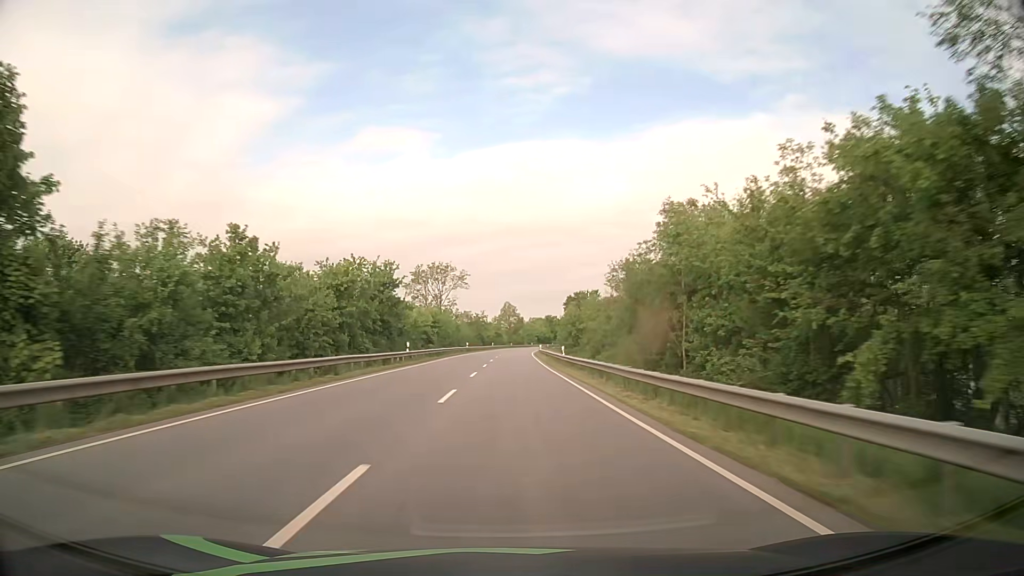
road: primary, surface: asphalt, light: Day
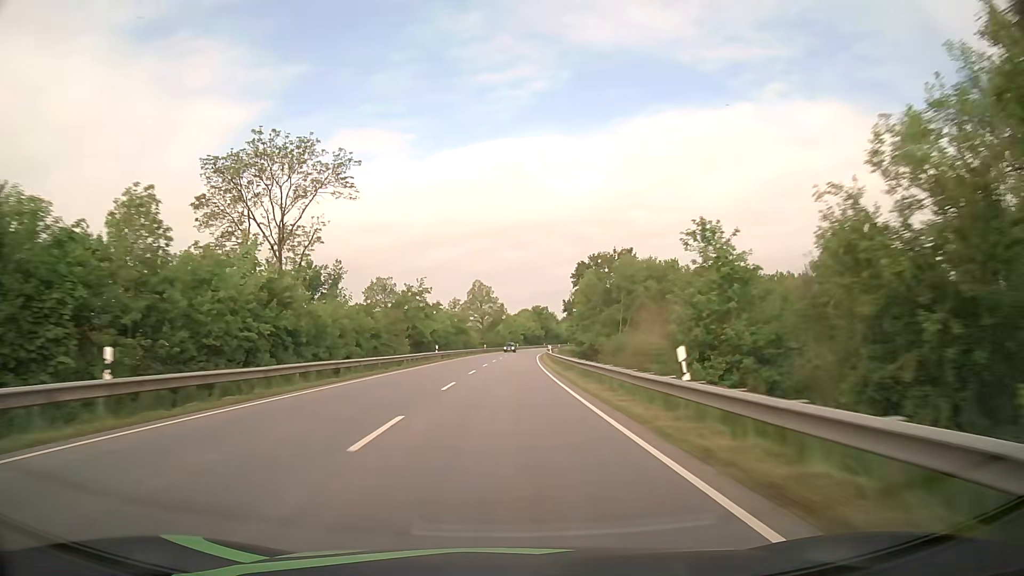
(+1.5, +80.3) m; +2°
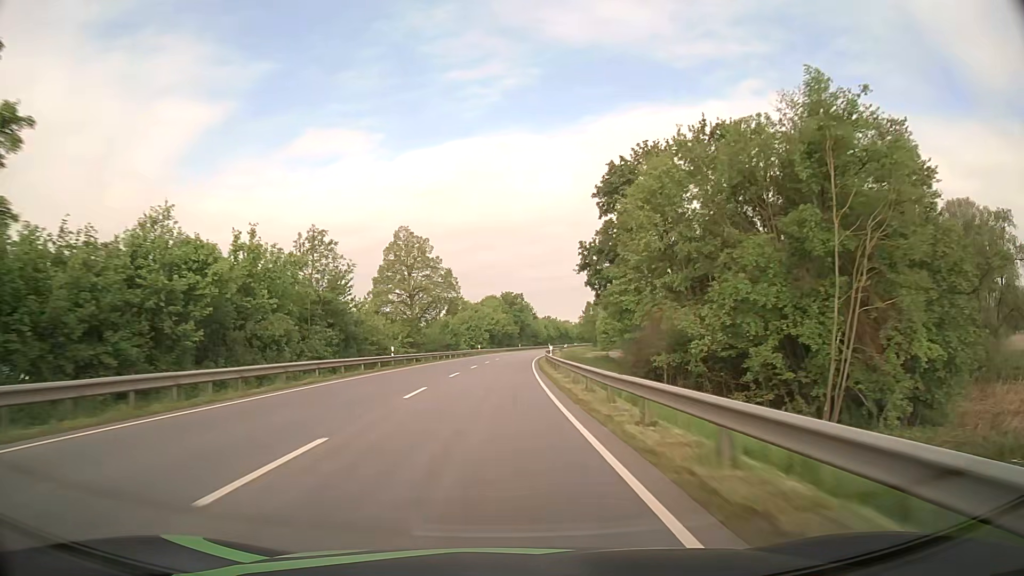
(+1.7, +64.2) m; +3°
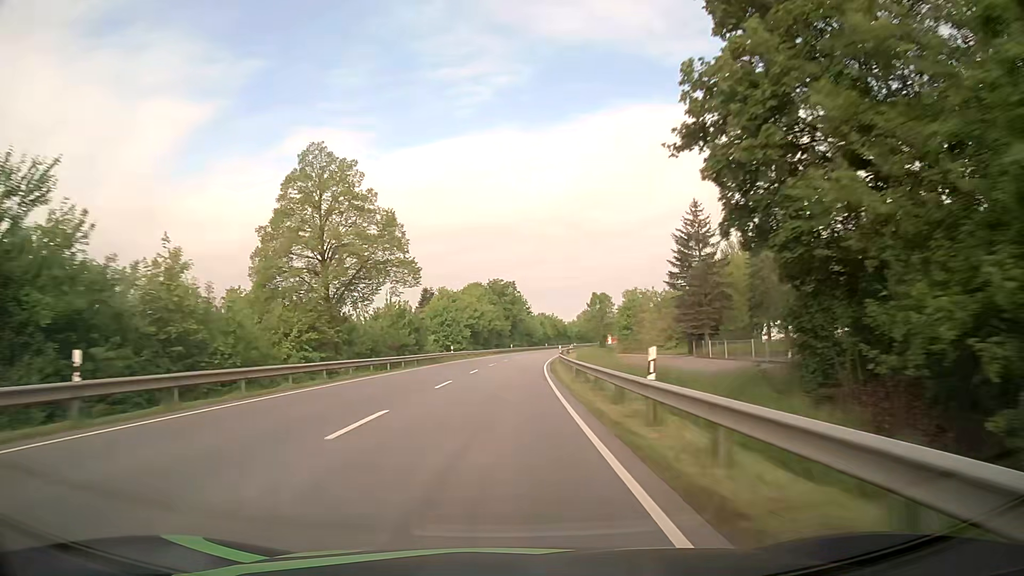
(+0.2, +32.1) m; +1°
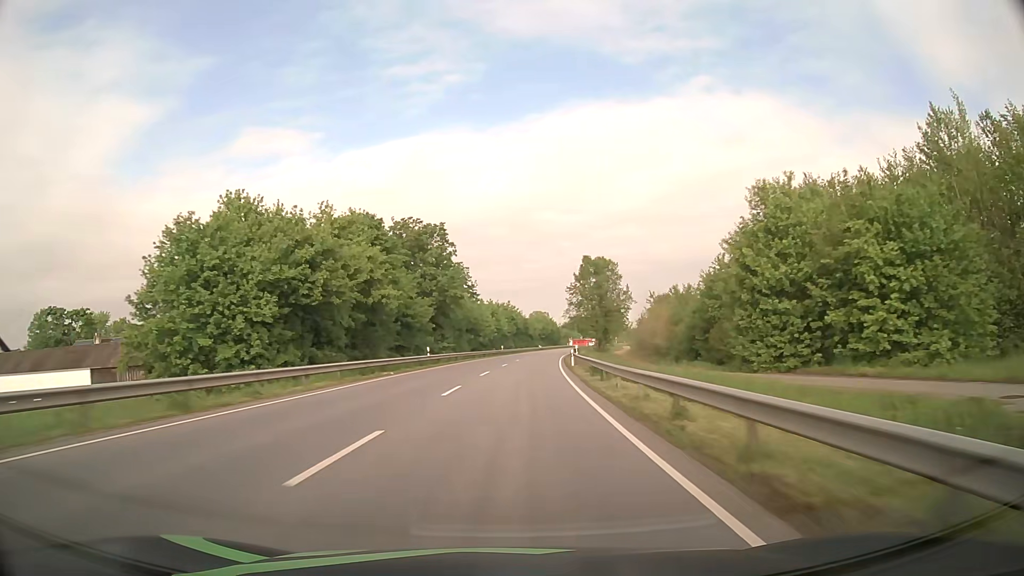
(+2.5, +64.2) m; +4°
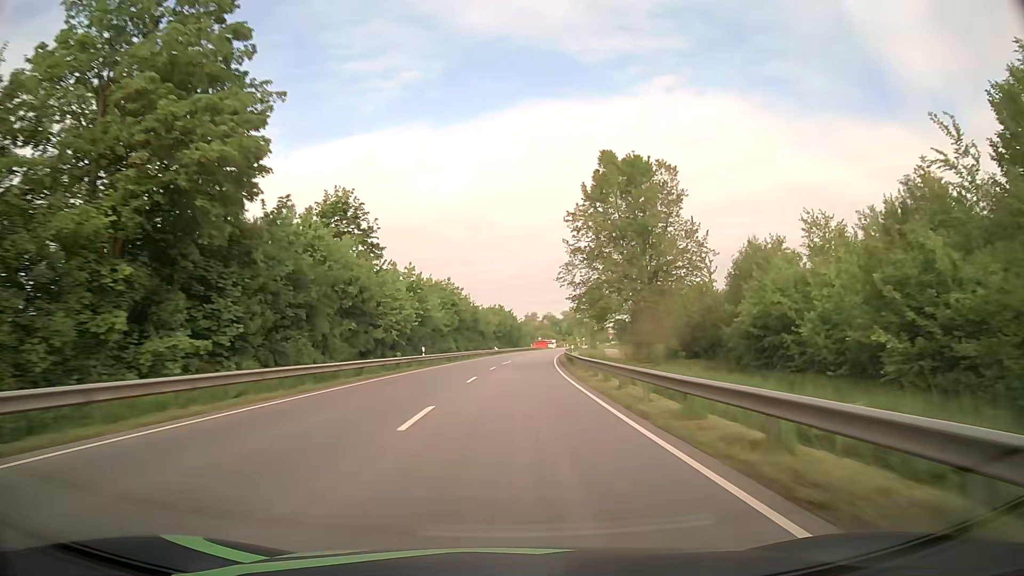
(+1.7, +48.1) m; +4°
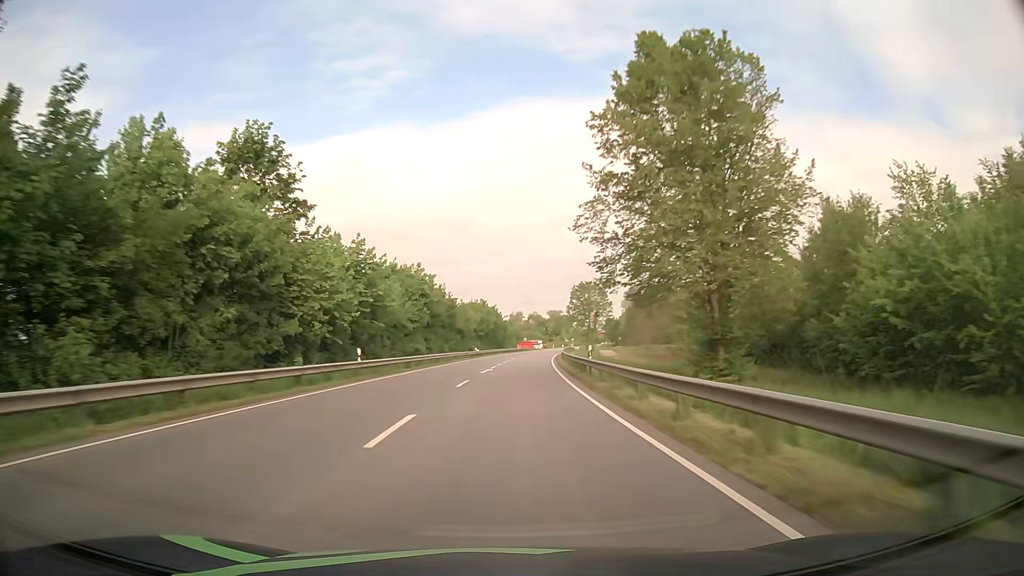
(+0.2, +16.0) m; +1°
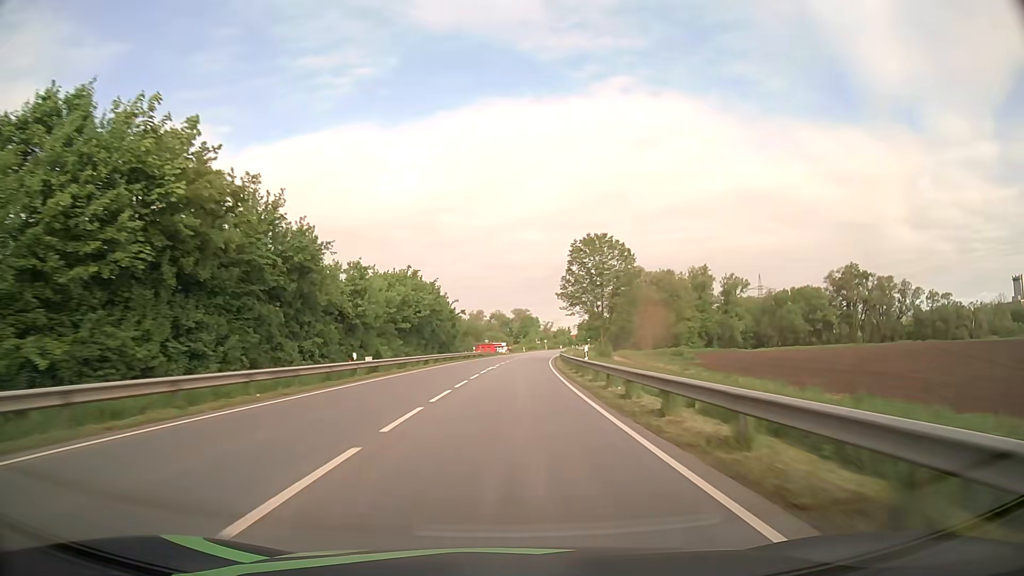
(+1.4, +48.1) m; +3°
(0, +10) (0, +20) (+1, +30) (+1, +40) (+1, +50) (+2, +60) (+3, +70) (+3, +80) (+4, +90) (+5, +100) m
